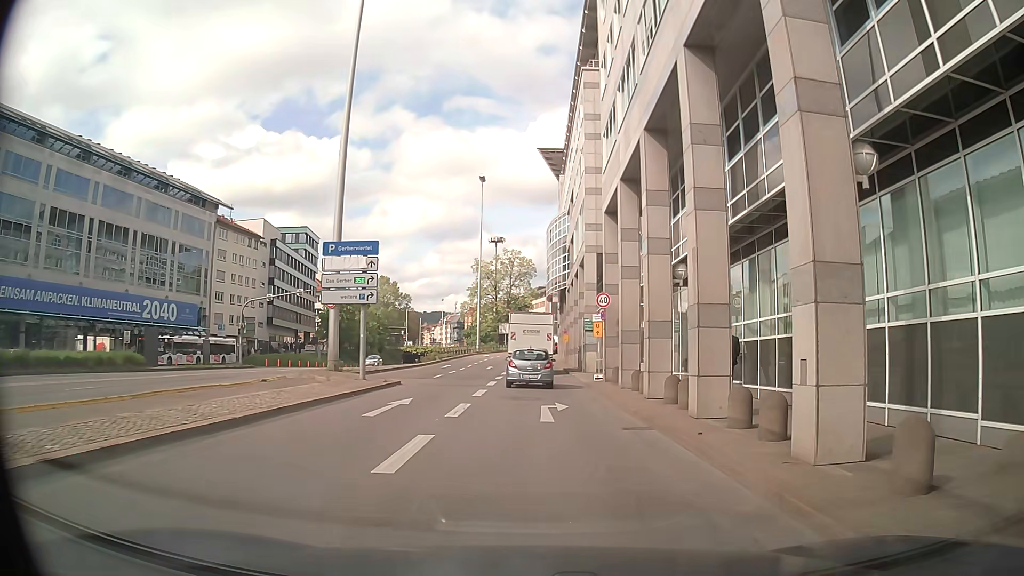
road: primary_link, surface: asphalt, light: Day
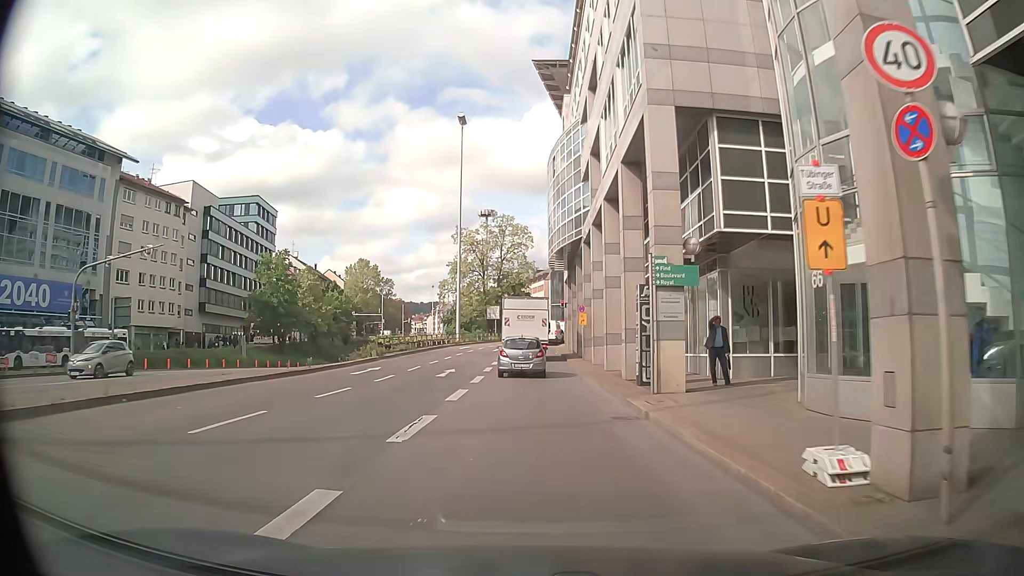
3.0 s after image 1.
(-0.3, +23.5) m; -2°
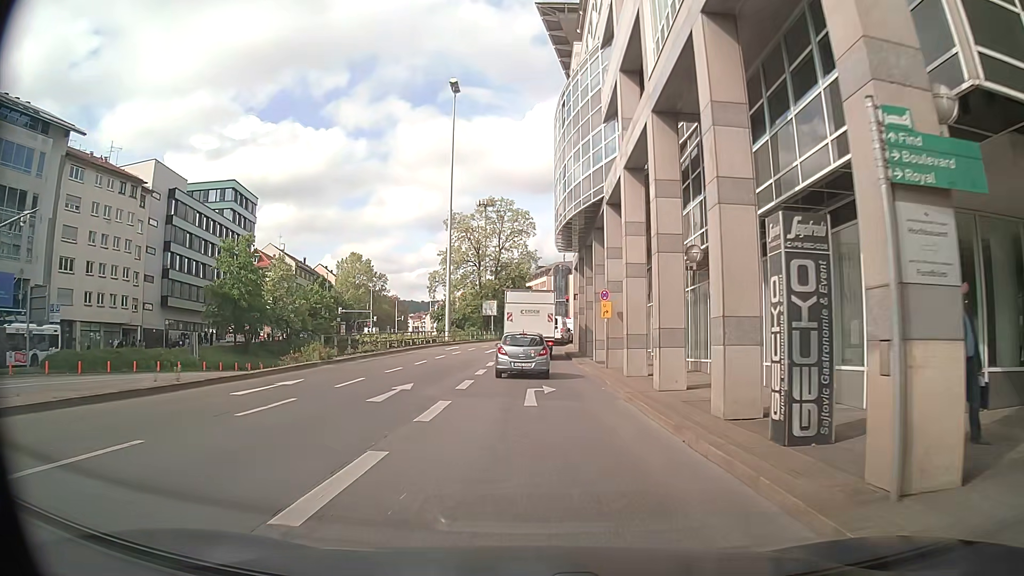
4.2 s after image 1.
(+0.1, +10.2) m; +1°
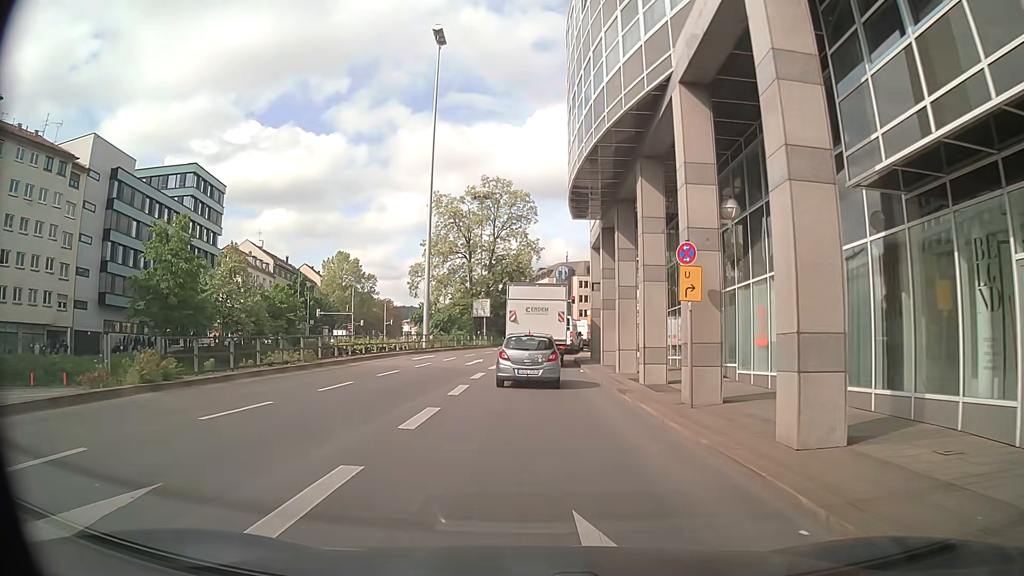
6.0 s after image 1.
(-0.1, +13.1) m; 0°
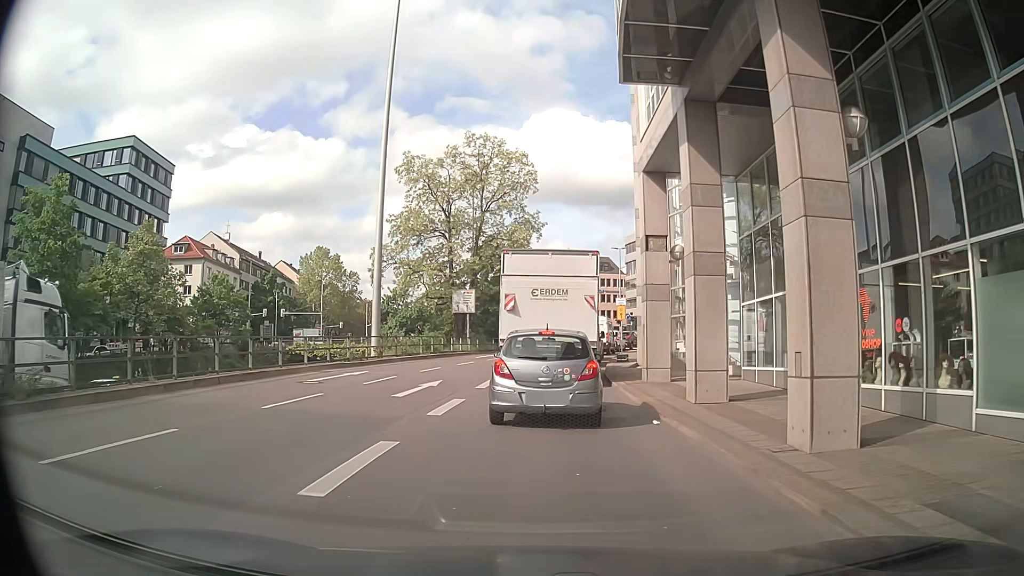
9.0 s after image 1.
(-0.2, +15.6) m; -2°
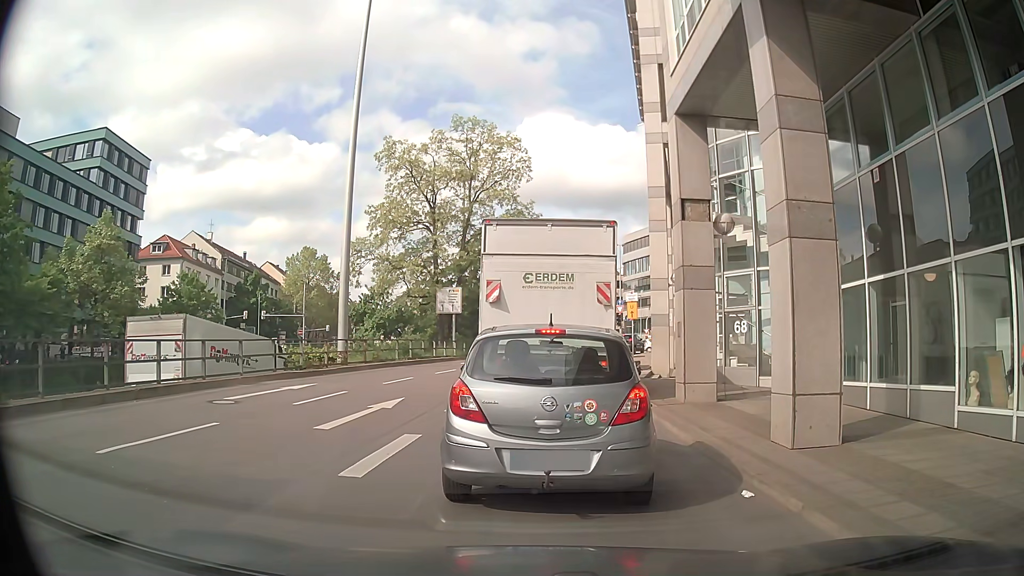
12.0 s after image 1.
(+0.1, +4.6) m; +3°
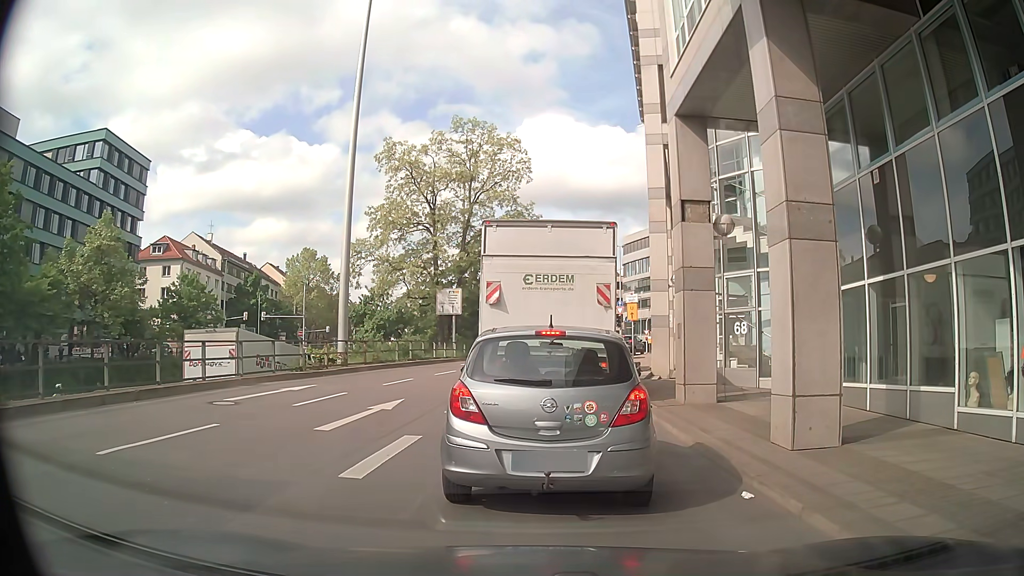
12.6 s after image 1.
(0.0, 0.0) m; 0°
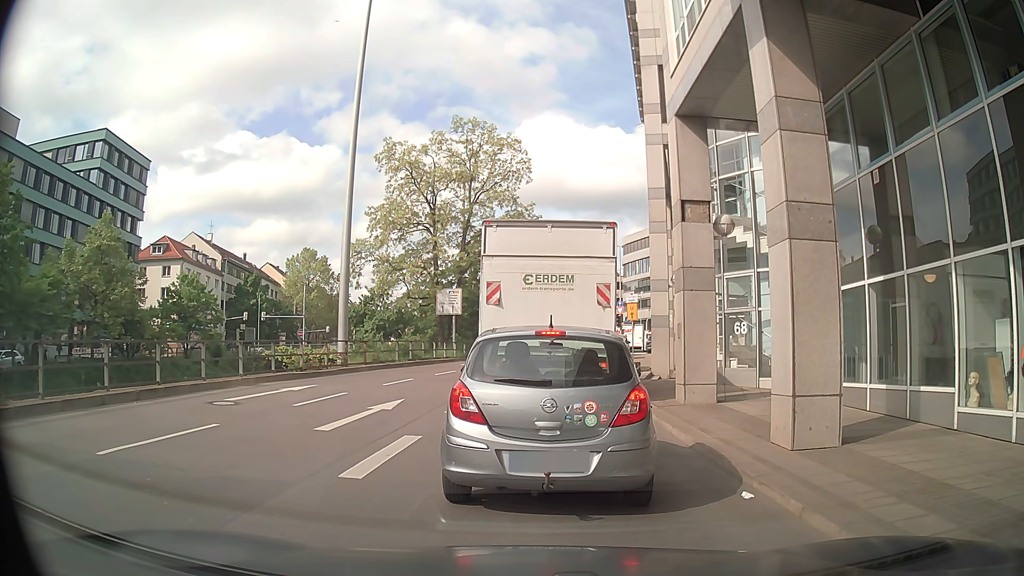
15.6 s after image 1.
(0.0, +0.1) m; 0°
